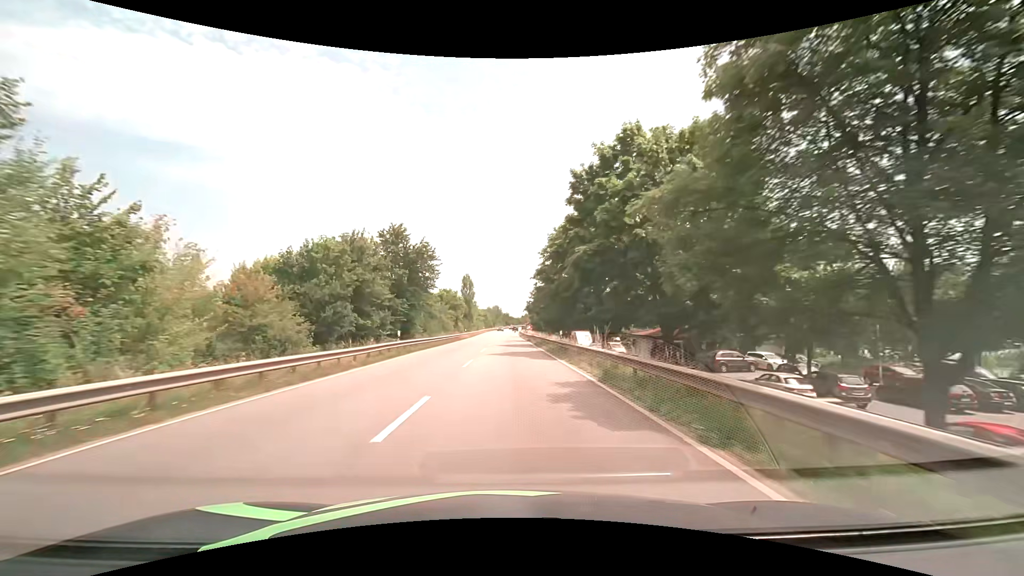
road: primary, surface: asphalt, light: Day
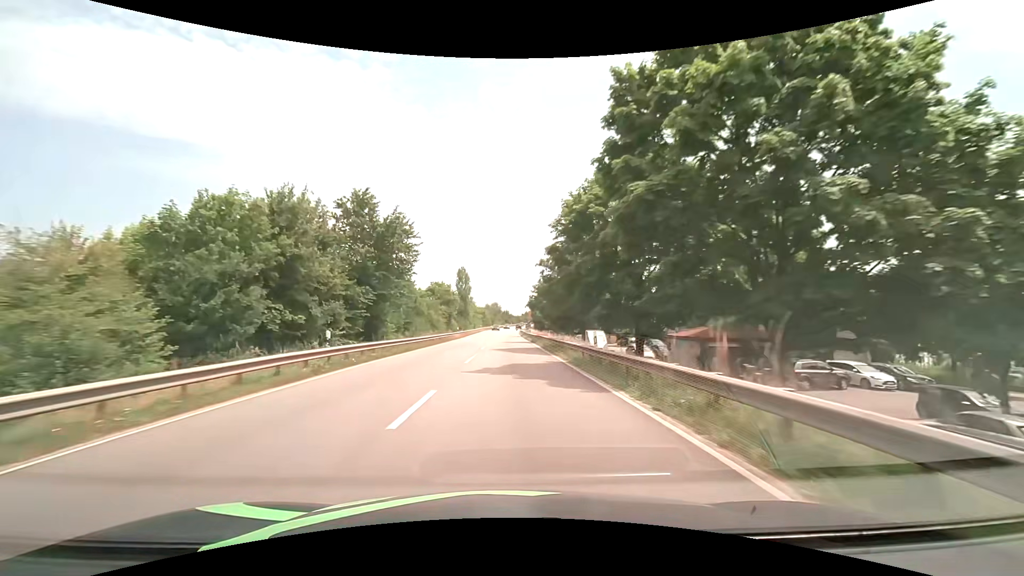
(0.0, +11.2) m; 0°
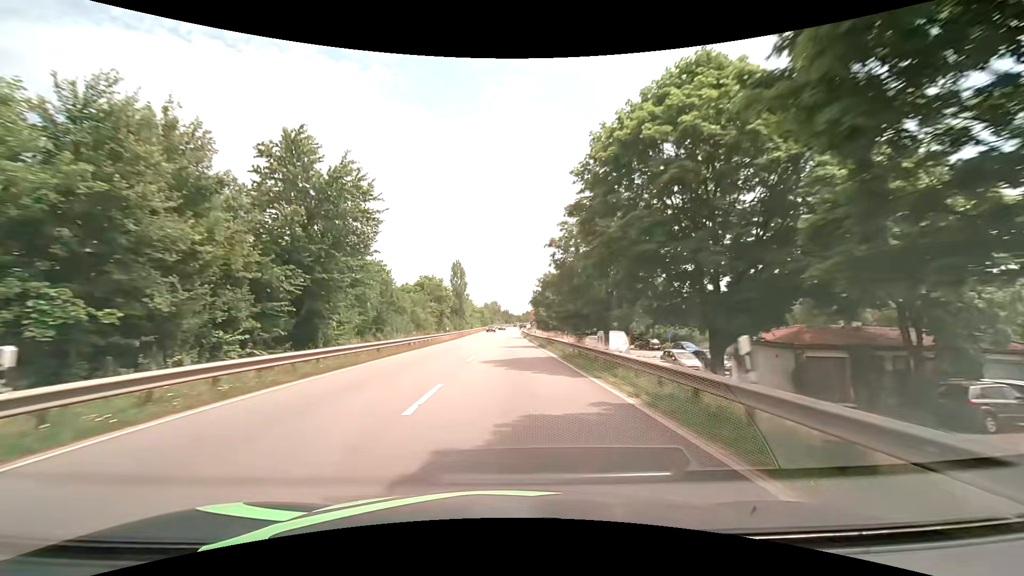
(0.0, +11.1) m; 0°
(0, +10) (0, +20) (0, +30) (0, +40) (0, +50) (0, +60) (0, +70) (0, +80) (0, +90) (0, +100) m
